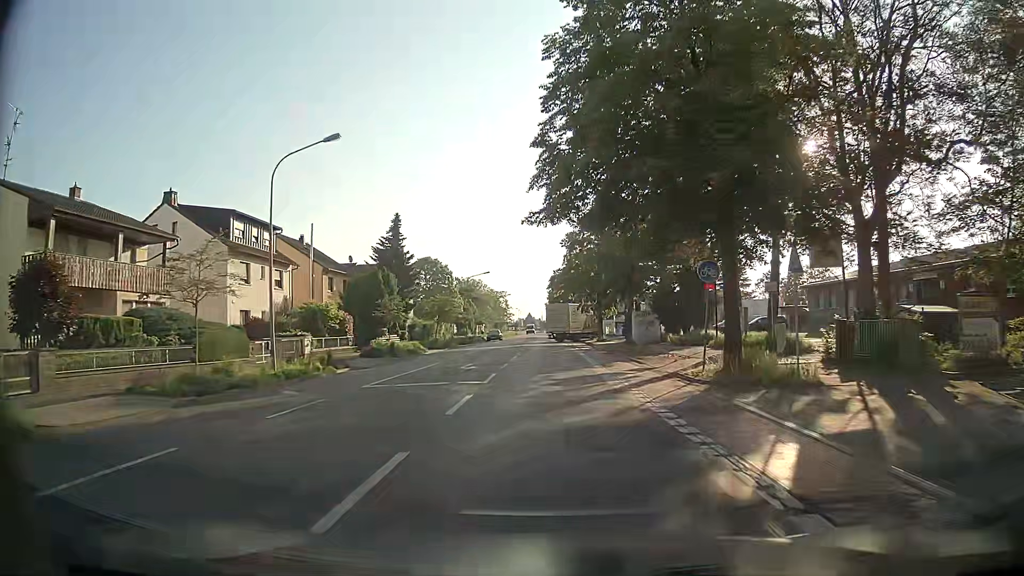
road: tertiary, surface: asphalt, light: Day
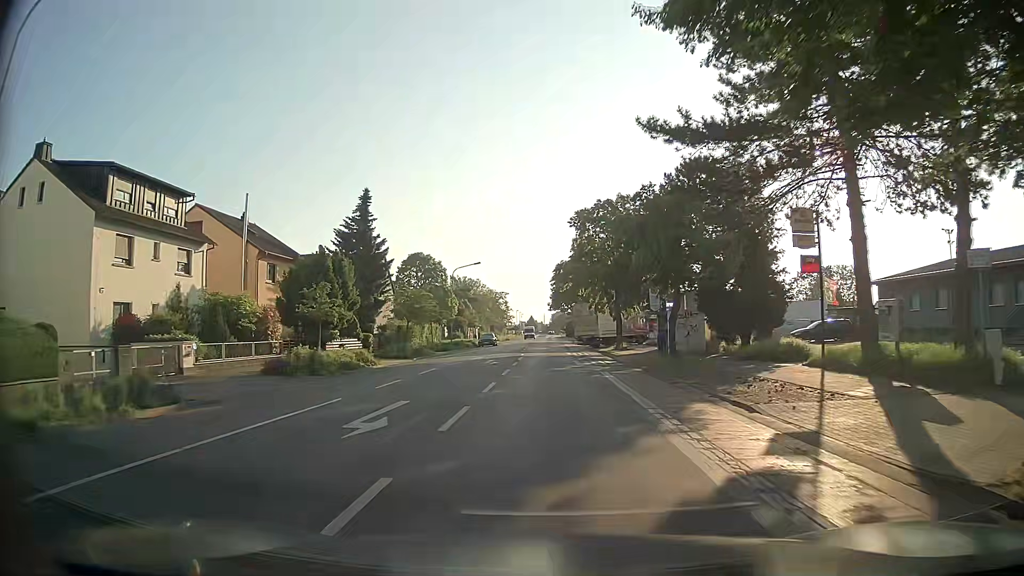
(-0.3, +13.4) m; -2°
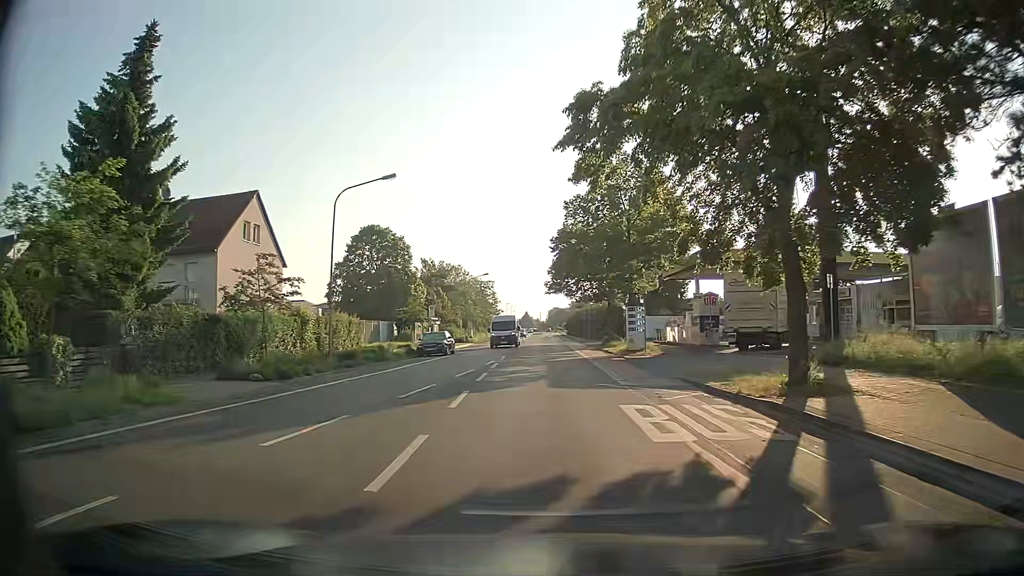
(+0.6, +33.5) m; +2°
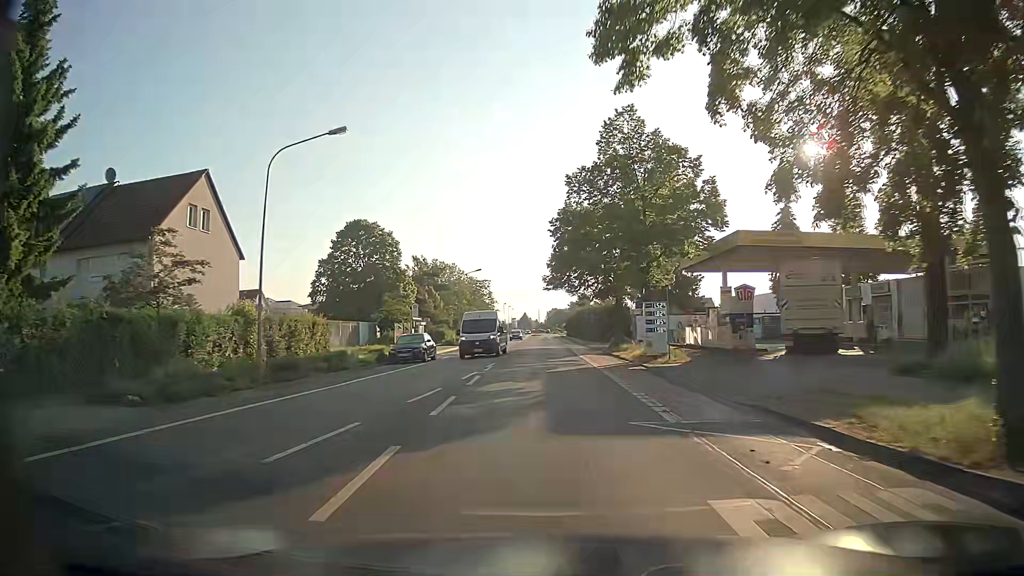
(0.0, +6.8) m; 0°
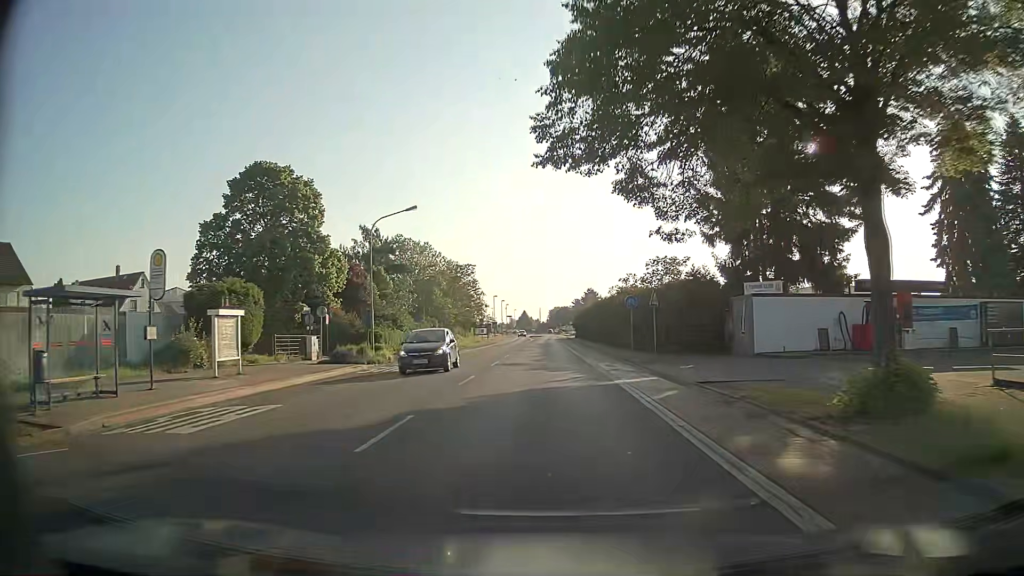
(-0.1, +35.2) m; -1°
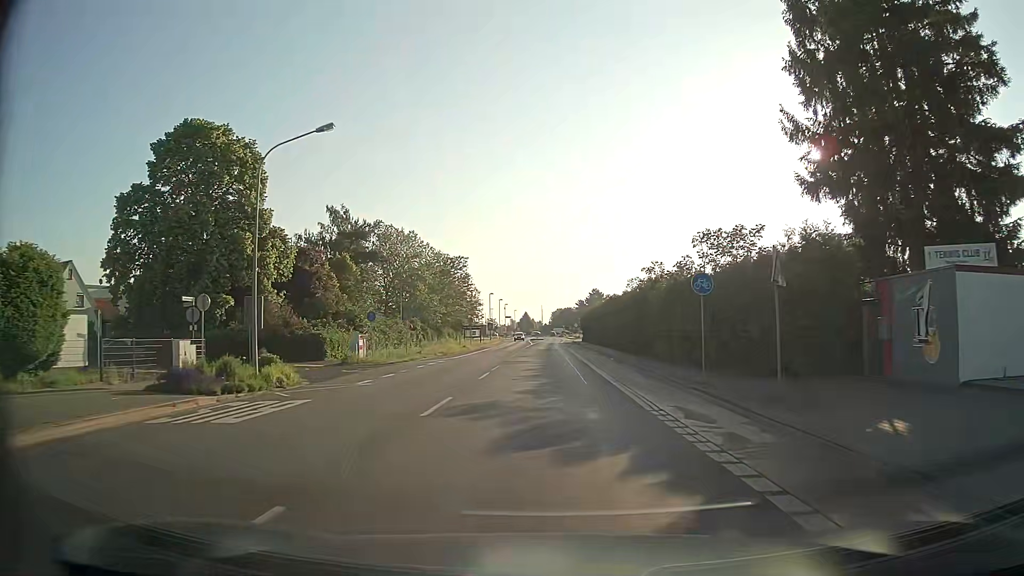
(+0.1, +14.5) m; +1°
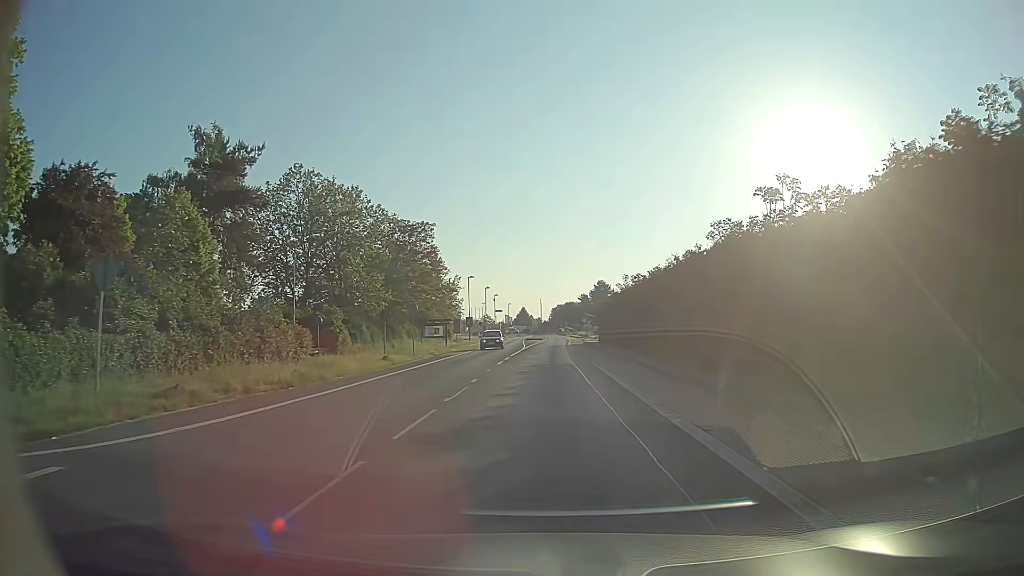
(-0.1, +29.6) m; 0°
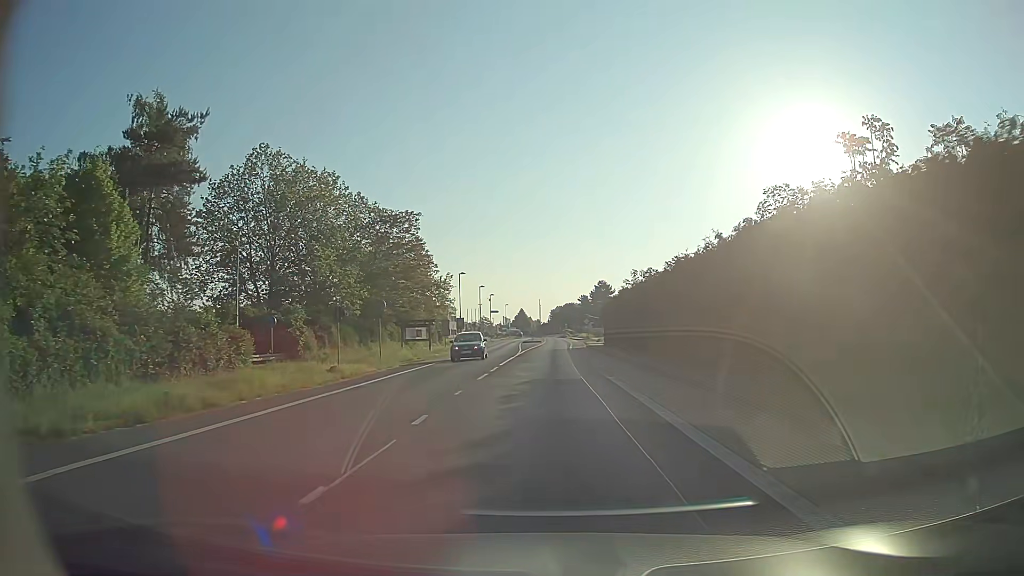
(0.0, +7.5) m; 0°
(0, +10) (0, +20) (0, +30) (0, +40) (0, +50) (+1, +60) (+1, +70) (+2, +80) (+2, +90) (+2, +100) m
